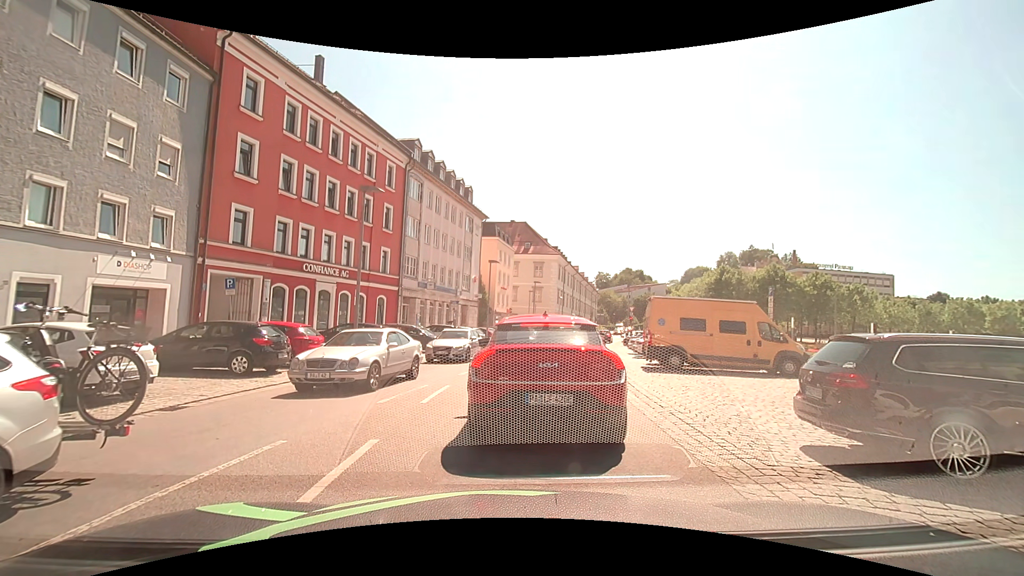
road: tertiary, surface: asphalt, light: Day
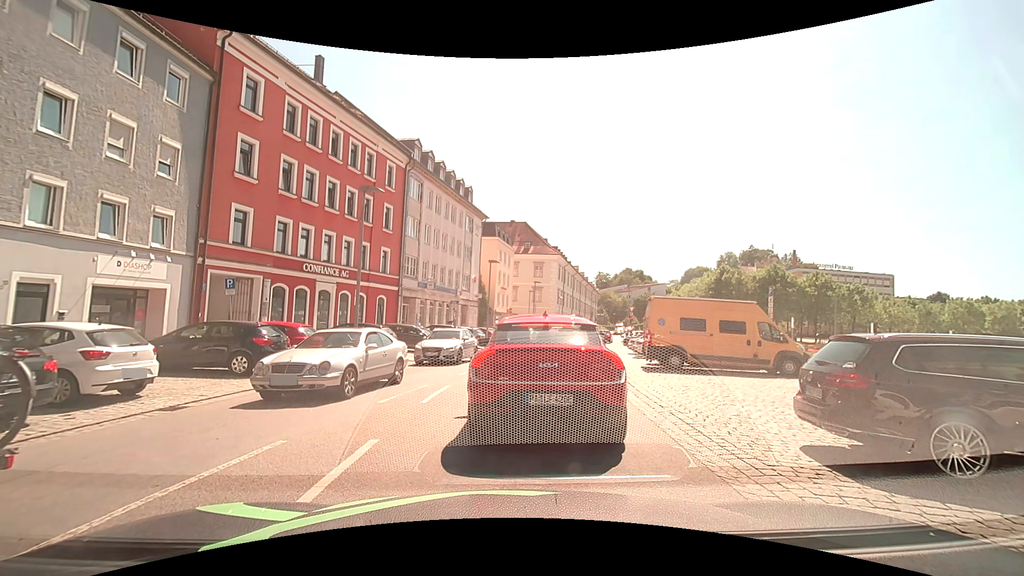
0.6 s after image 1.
(0.0, 0.0) m; 0°
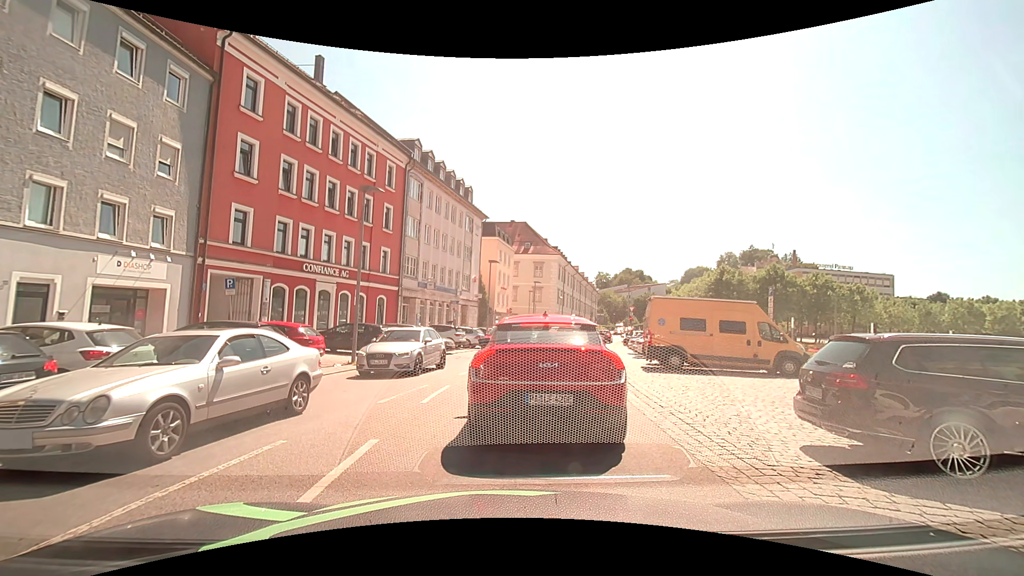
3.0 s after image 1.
(0.0, 0.0) m; 0°
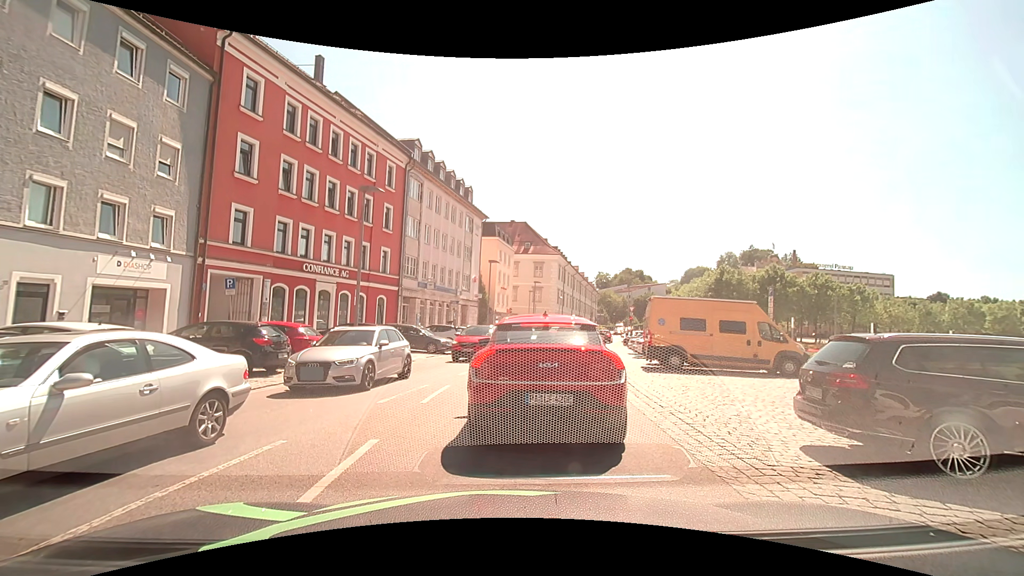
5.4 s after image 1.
(0.0, 0.0) m; 0°
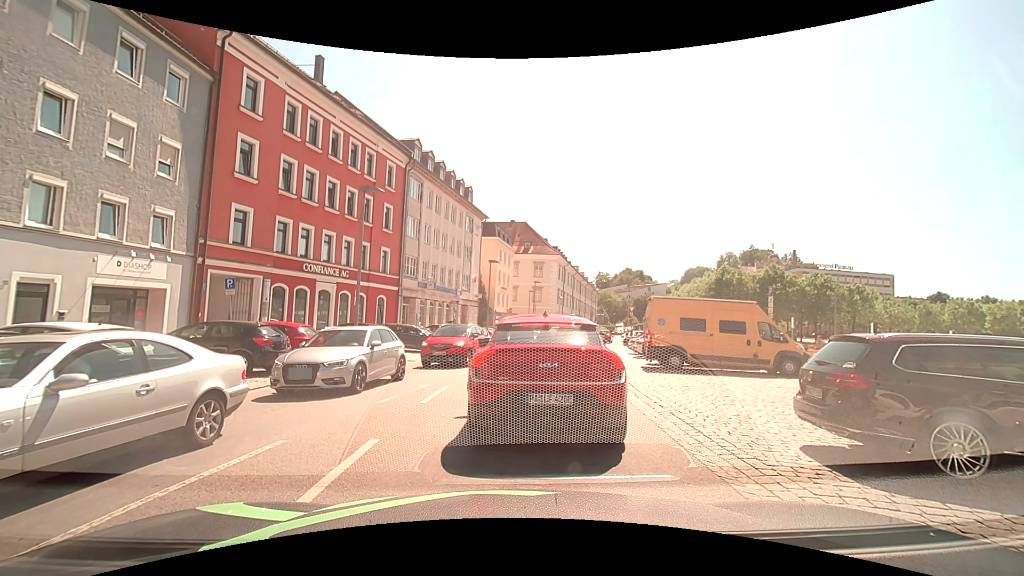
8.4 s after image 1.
(0.0, 0.0) m; 0°
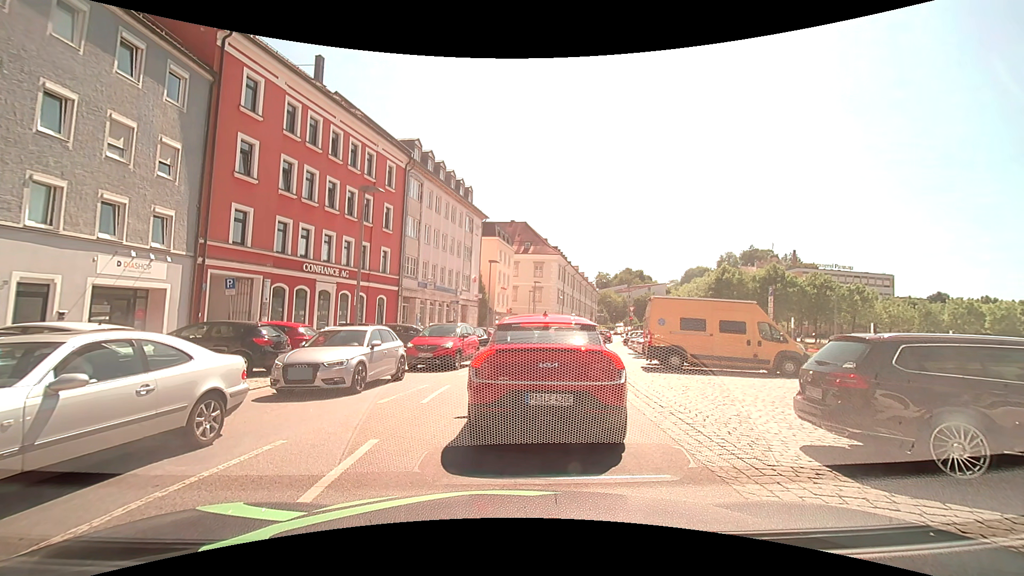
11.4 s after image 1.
(0.0, 0.0) m; 0°
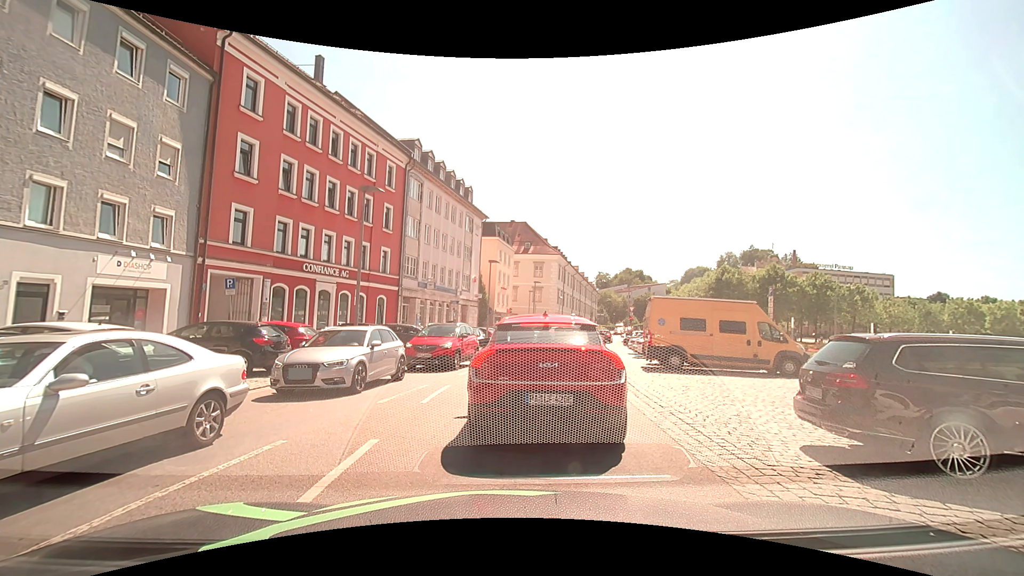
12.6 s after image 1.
(0.0, 0.0) m; 0°
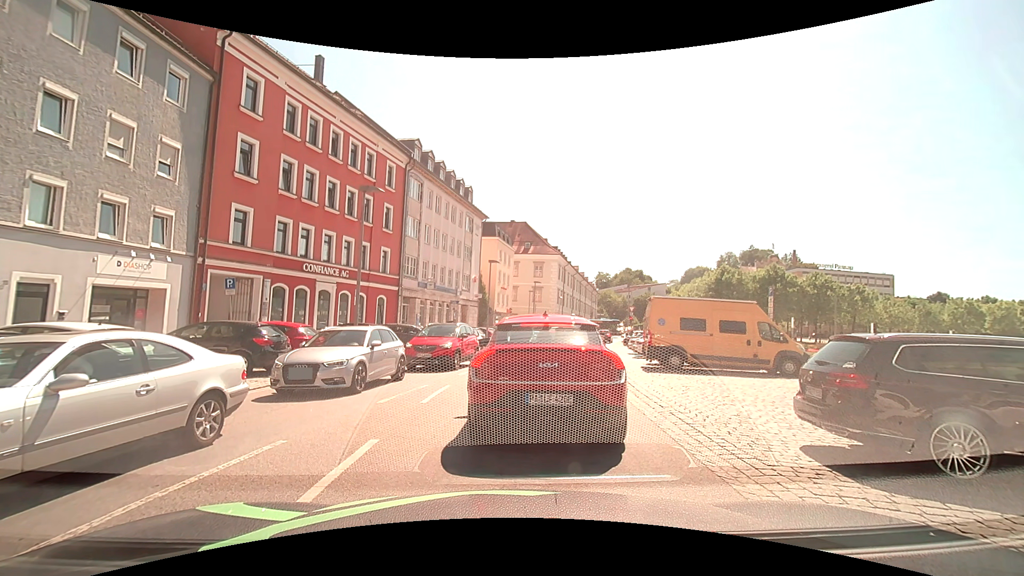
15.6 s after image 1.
(0.0, 0.0) m; 0°
